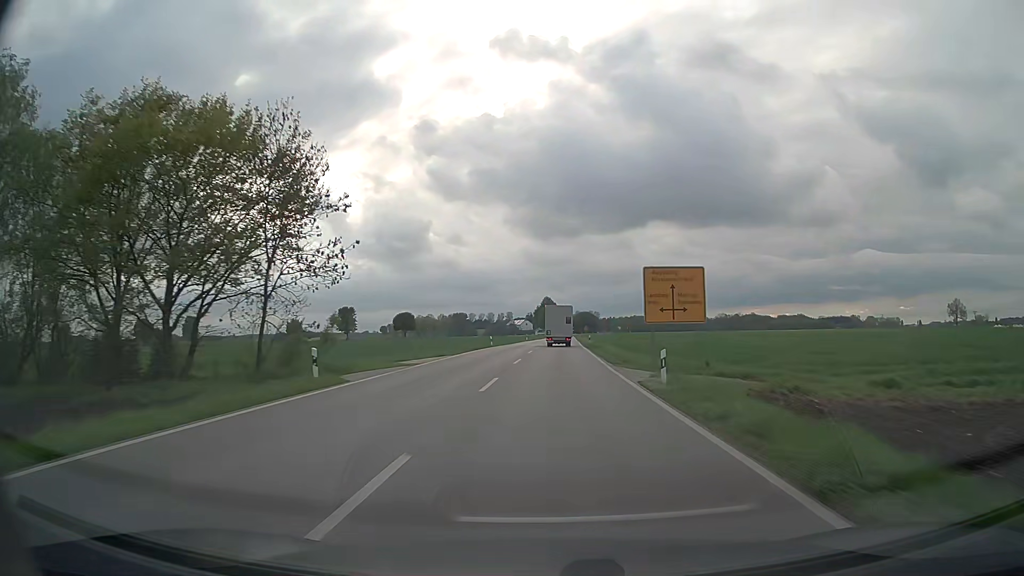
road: secondary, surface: asphalt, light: Day
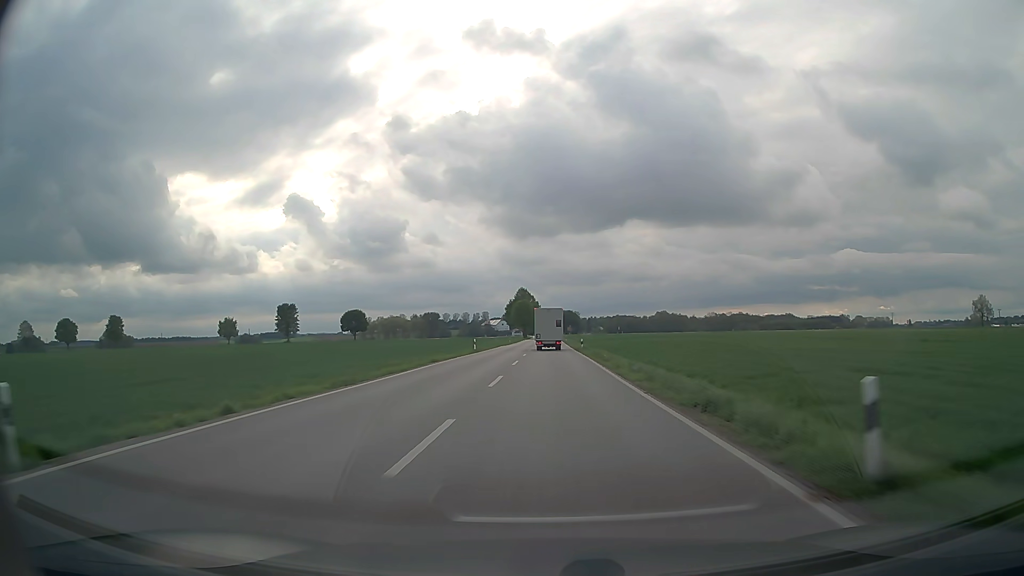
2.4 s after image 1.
(+1.1, +55.0) m; +2°
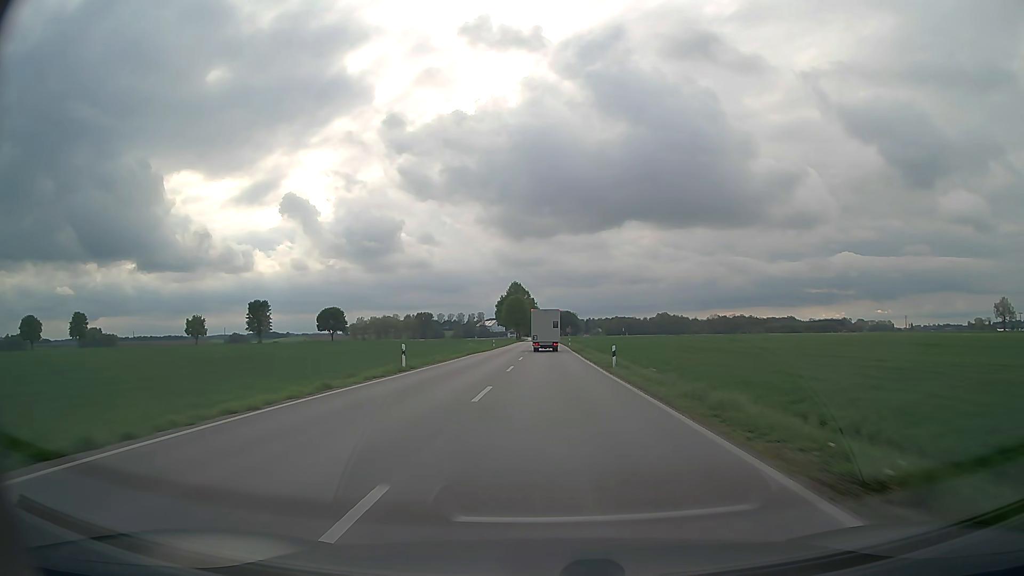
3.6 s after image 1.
(+0.1, +27.3) m; 0°
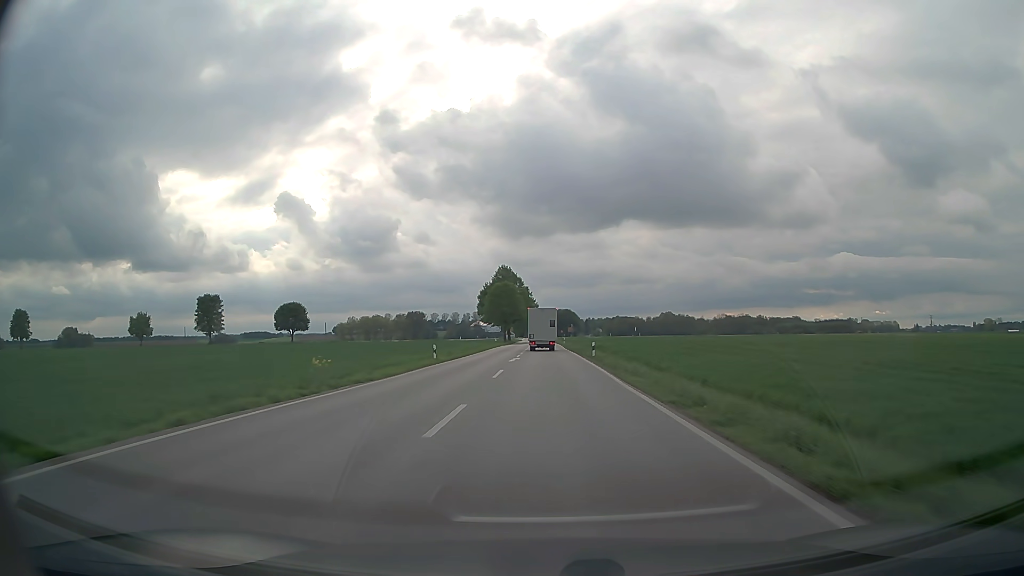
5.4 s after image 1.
(+0.1, +40.9) m; 0°
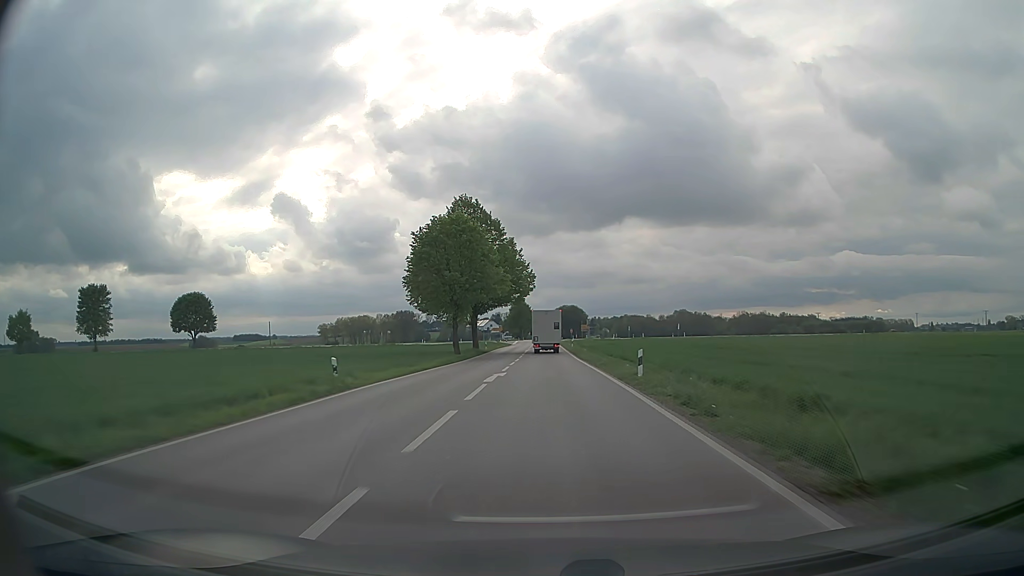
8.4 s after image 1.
(-0.1, +68.2) m; 0°
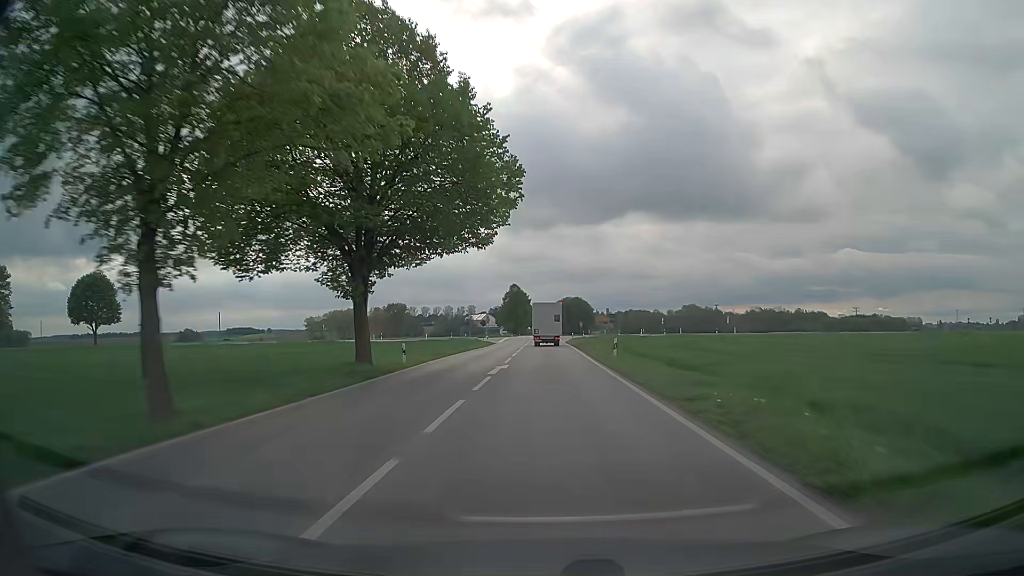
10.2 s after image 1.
(0.0, +41.0) m; 0°
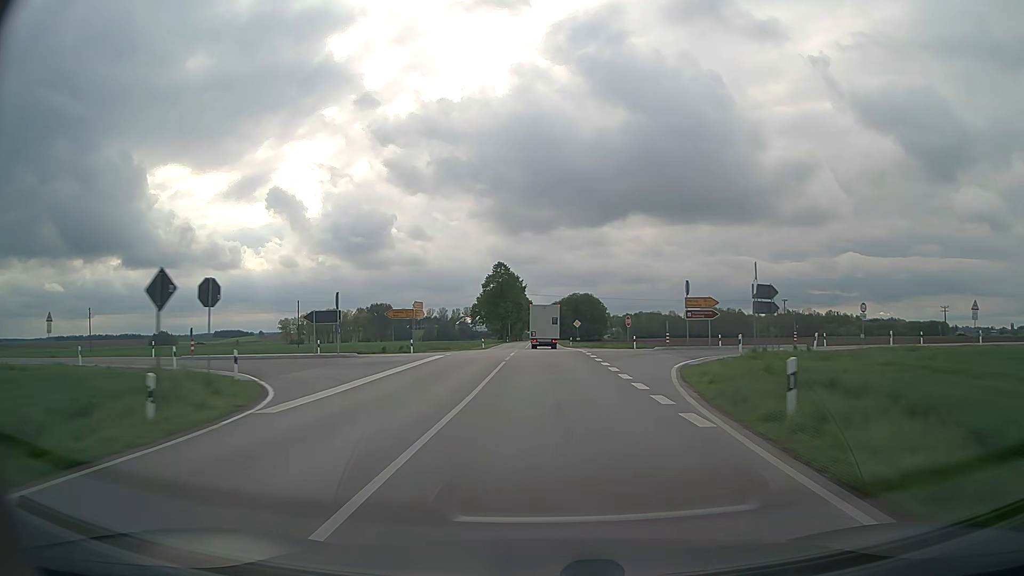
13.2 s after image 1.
(-0.3, +68.5) m; 0°
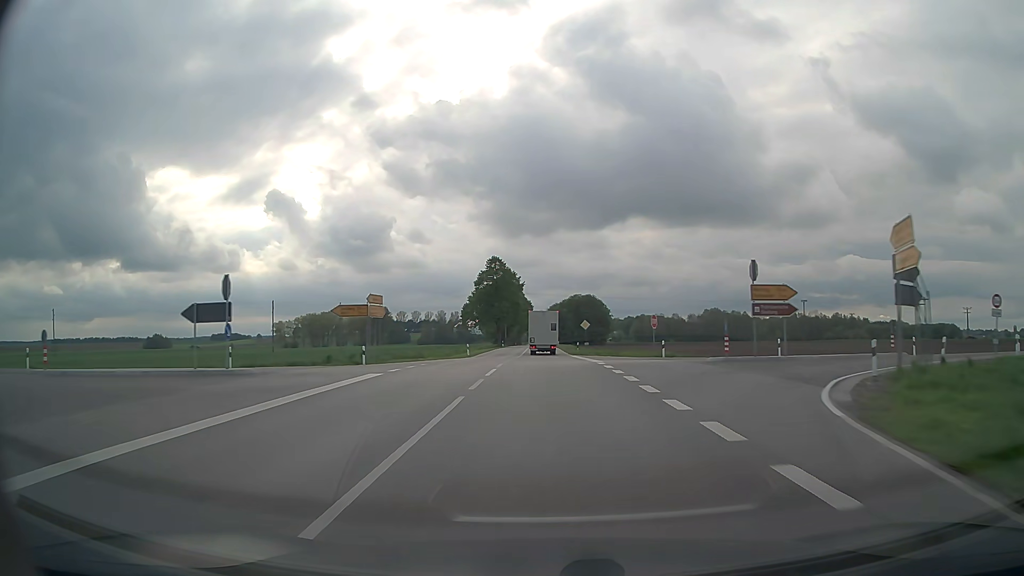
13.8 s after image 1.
(0.0, +13.7) m; 0°
(0, +10) (0, +20) (0, +30) (0, +40) (0, +50) (0, +60) (0, +70) (0, +80) (0, +90) (0, +100) m
